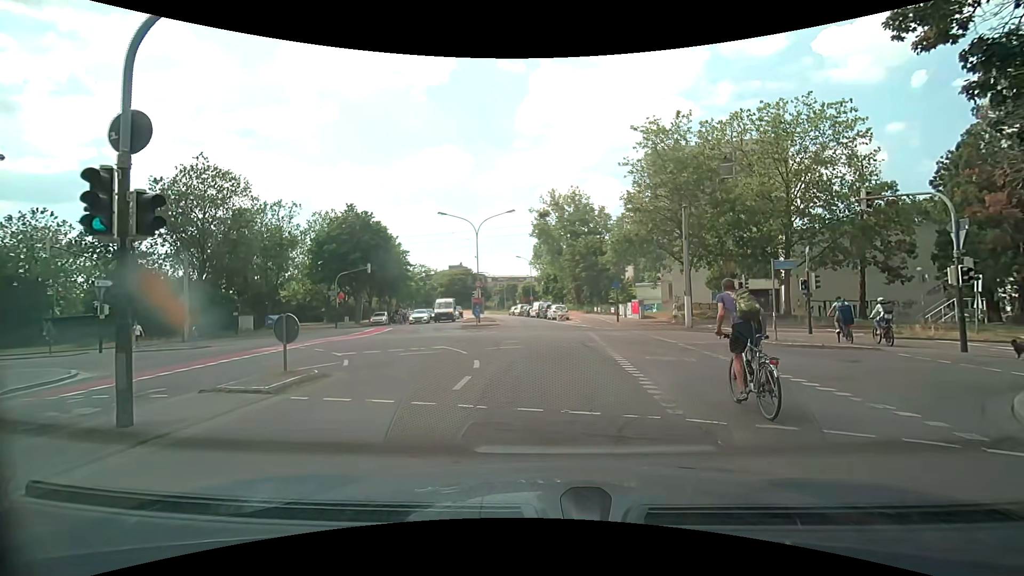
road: residential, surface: asphalt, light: Day
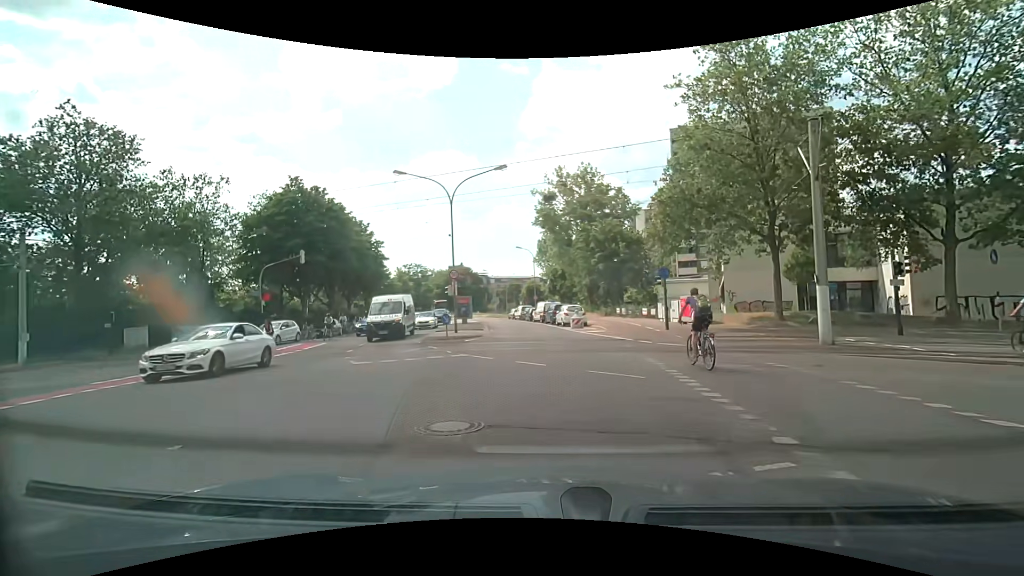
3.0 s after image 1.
(-0.4, +14.4) m; -2°
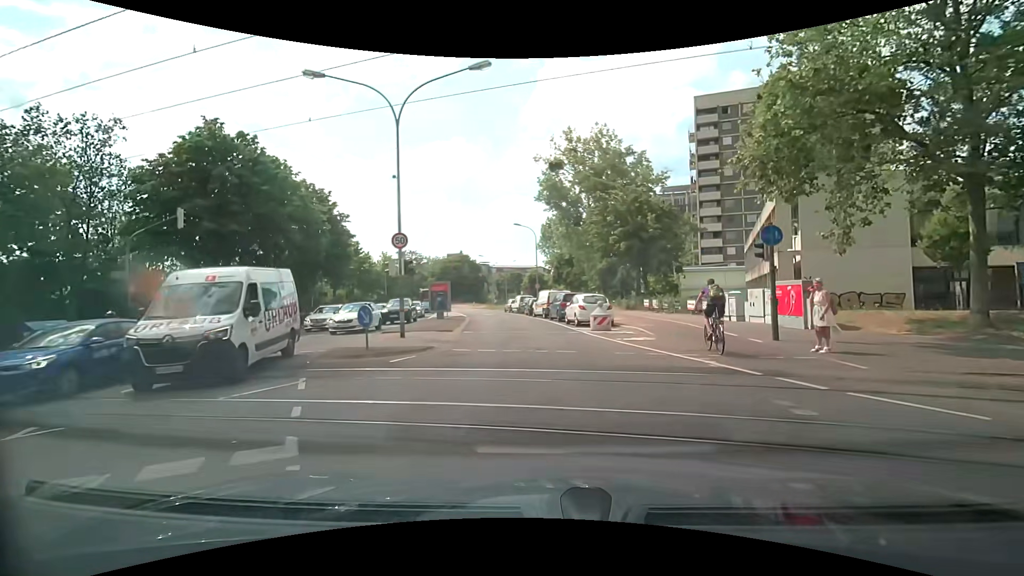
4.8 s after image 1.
(0.0, +11.7) m; 0°
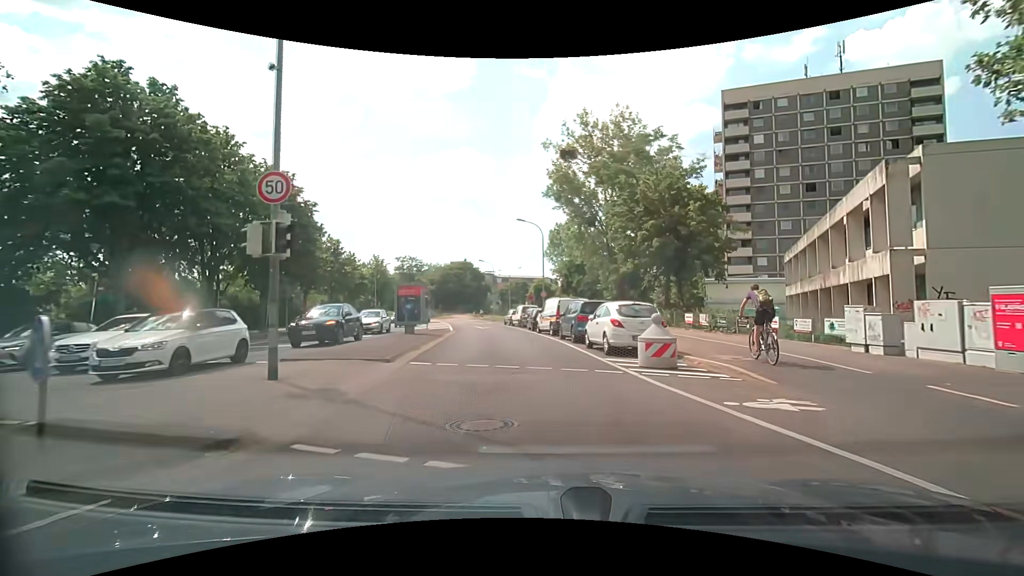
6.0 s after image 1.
(-0.1, +8.9) m; -1°
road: tertiary
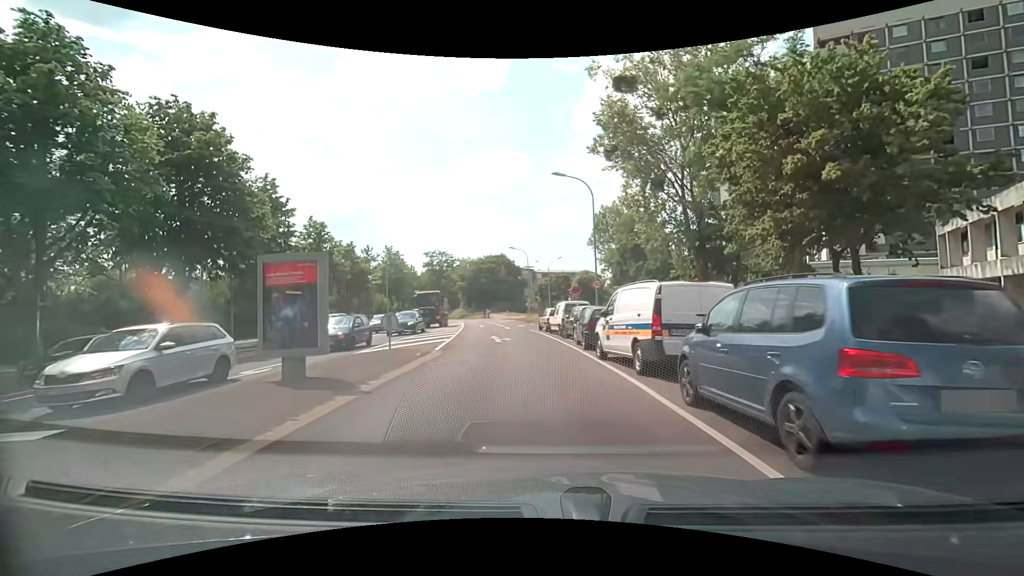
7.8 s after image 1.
(-0.5, +14.5) m; -4°
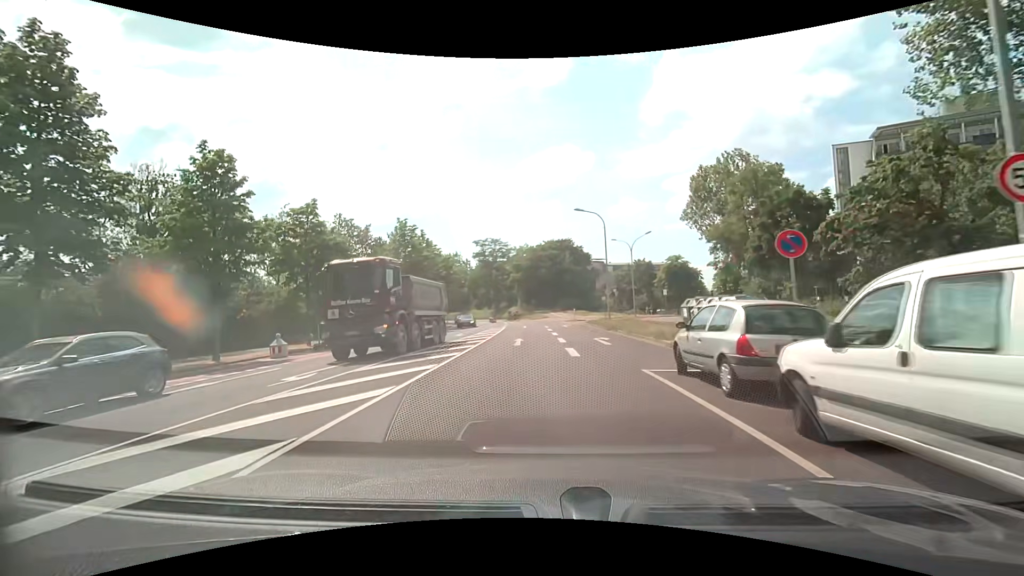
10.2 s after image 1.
(-1.5, +22.5) m; -8°
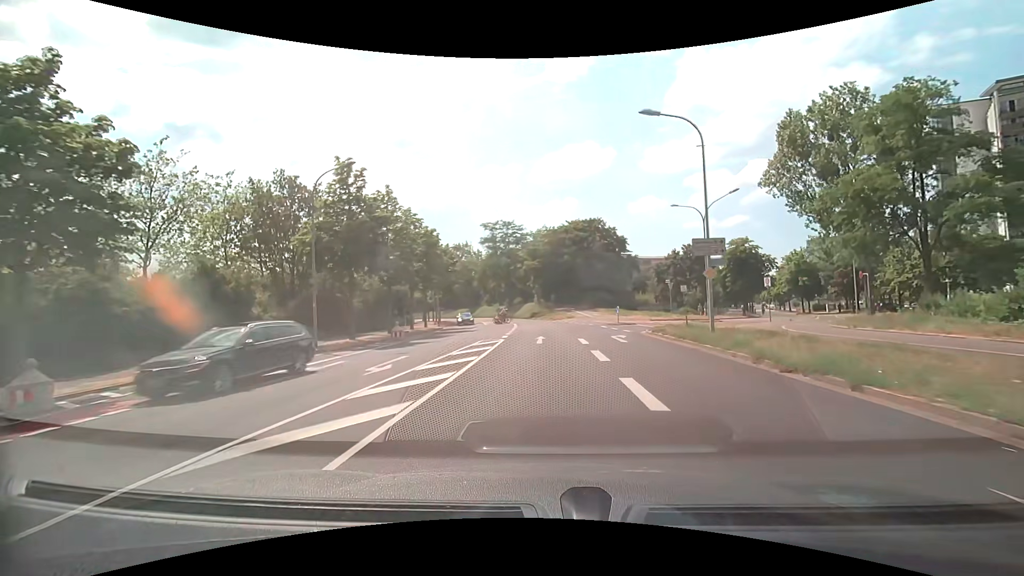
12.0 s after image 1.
(-0.7, +19.4) m; -2°
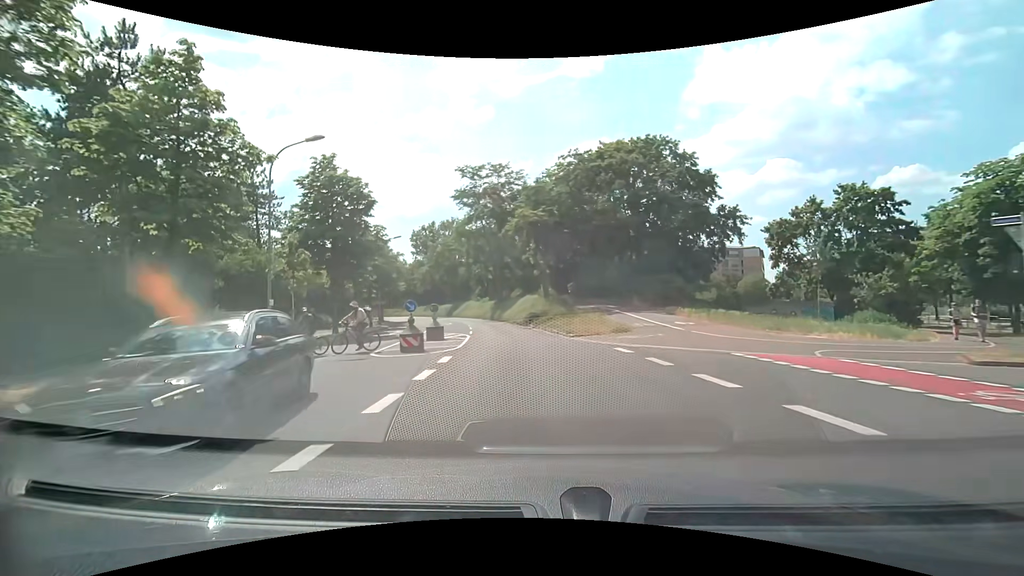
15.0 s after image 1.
(-0.1, +36.1) m; -2°
(0, +10) (-1, +20) (-3, +30) (-4, +40) (-6, +49) (-9, +59) (-11, +69) (-15, +78) (-18, +88) (-22, +97) m
